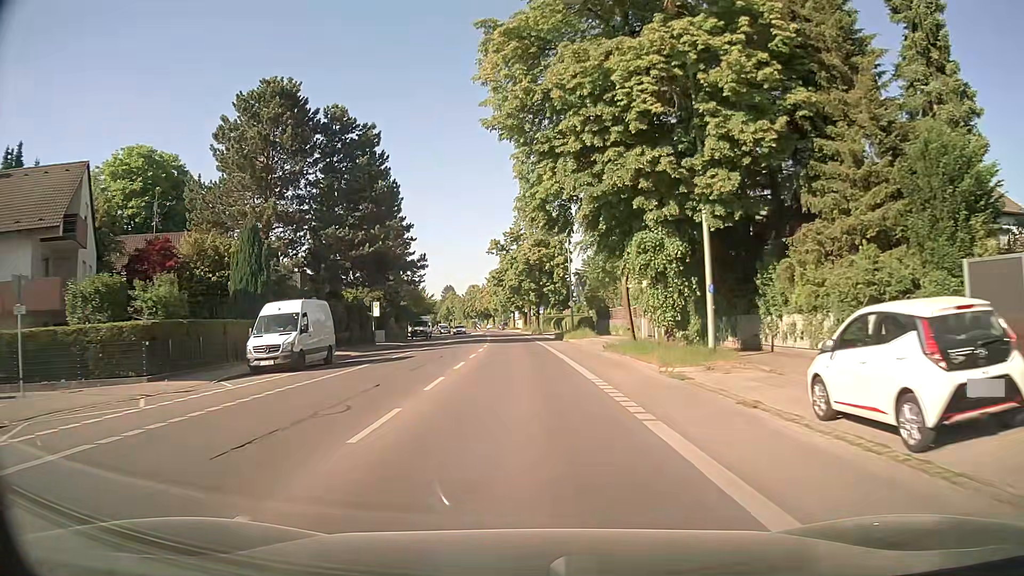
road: secondary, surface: asphalt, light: Day
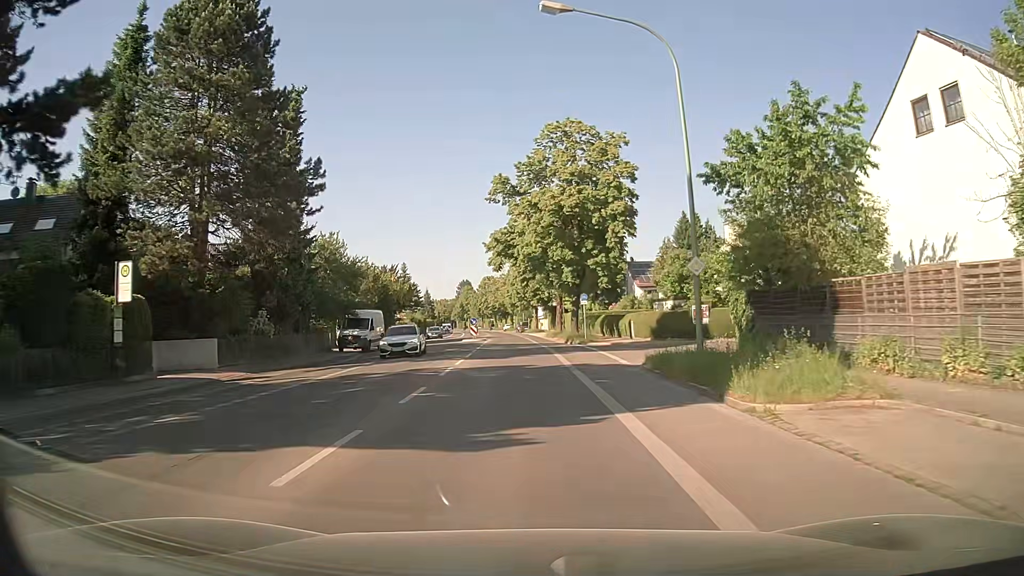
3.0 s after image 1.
(-0.7, +37.7) m; -2°
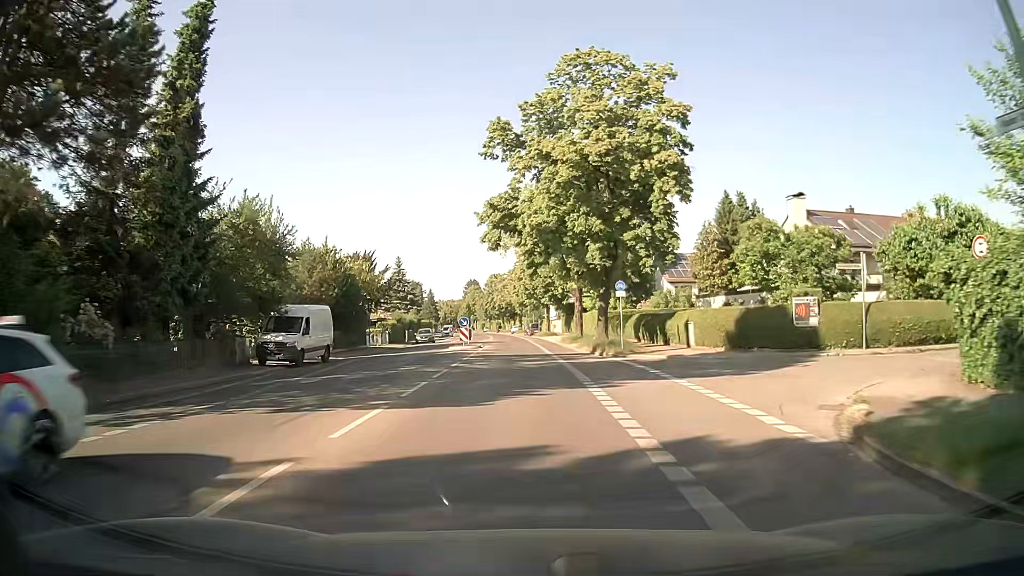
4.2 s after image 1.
(0.0, +14.2) m; -1°
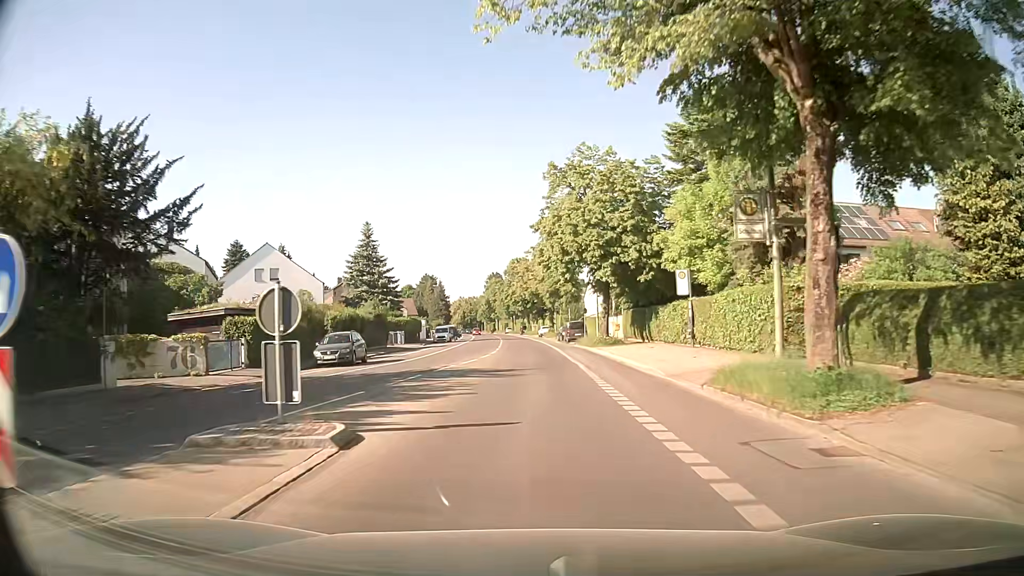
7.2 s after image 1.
(-0.8, +37.6) m; -3°
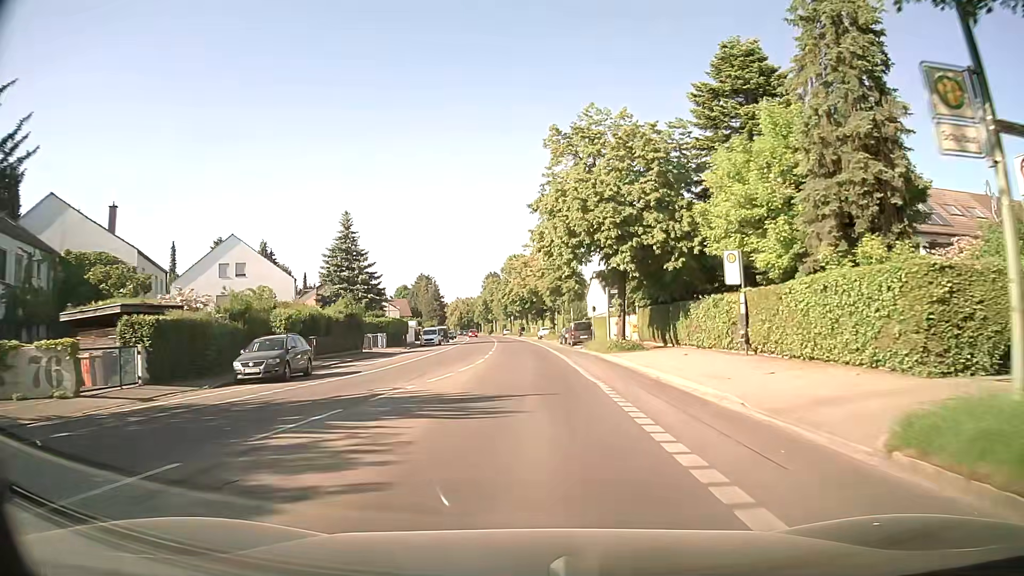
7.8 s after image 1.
(+0.1, +7.9) m; 0°
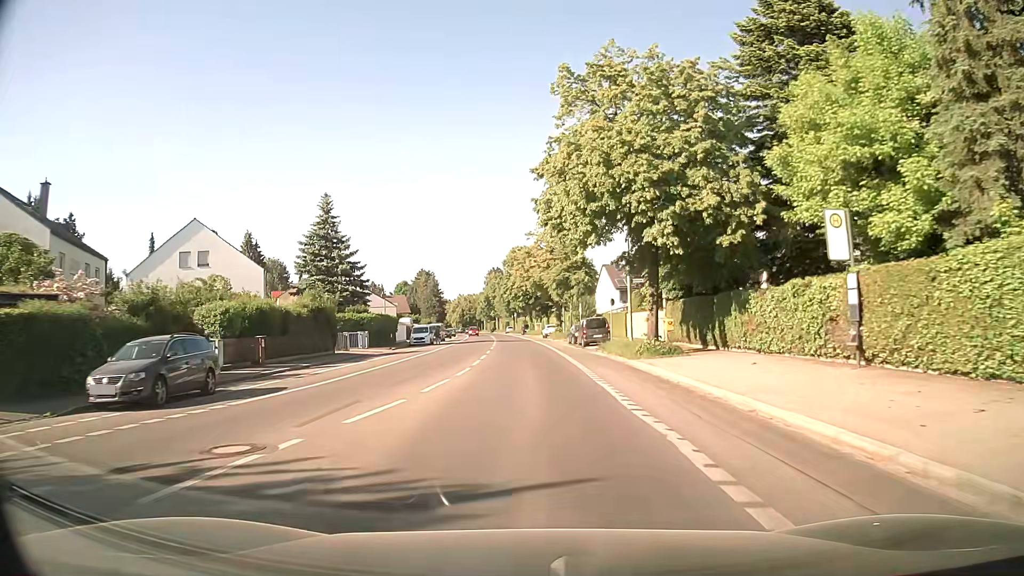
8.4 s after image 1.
(0.0, +7.9) m; 0°
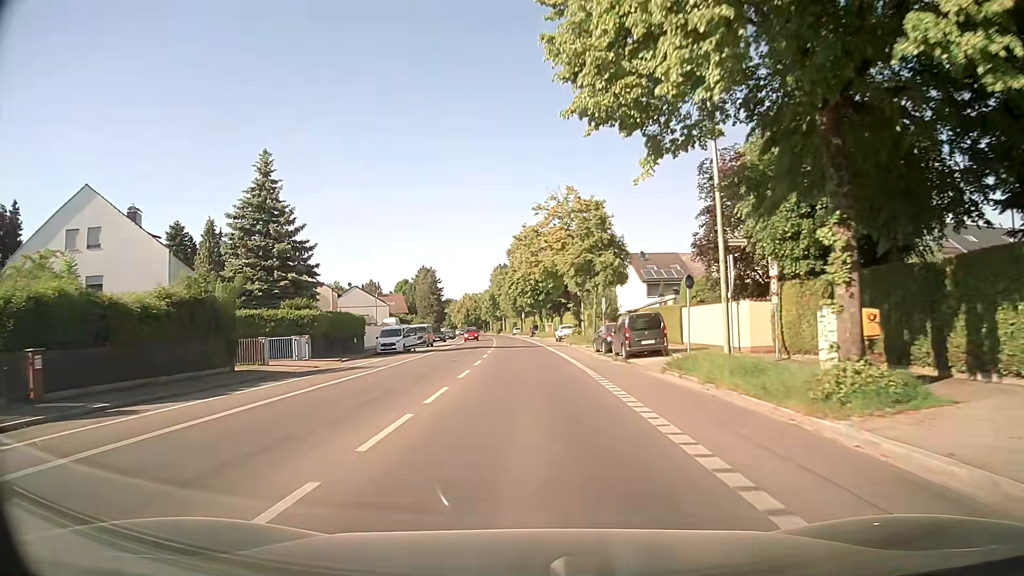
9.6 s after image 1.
(-0.3, +15.7) m; -2°
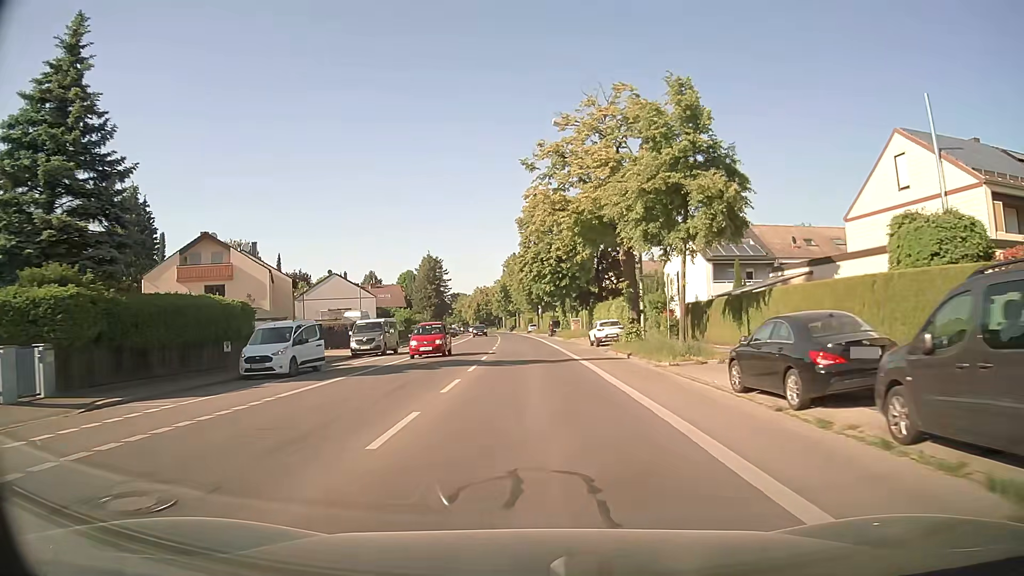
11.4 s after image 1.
(-0.2, +22.6) m; -1°
(0, +10) (0, +20) (0, +30) (0, +40) (-1, +50) (-1, +60) (-2, +70) (-2, +80) (-3, +90) (-3, +100) m
